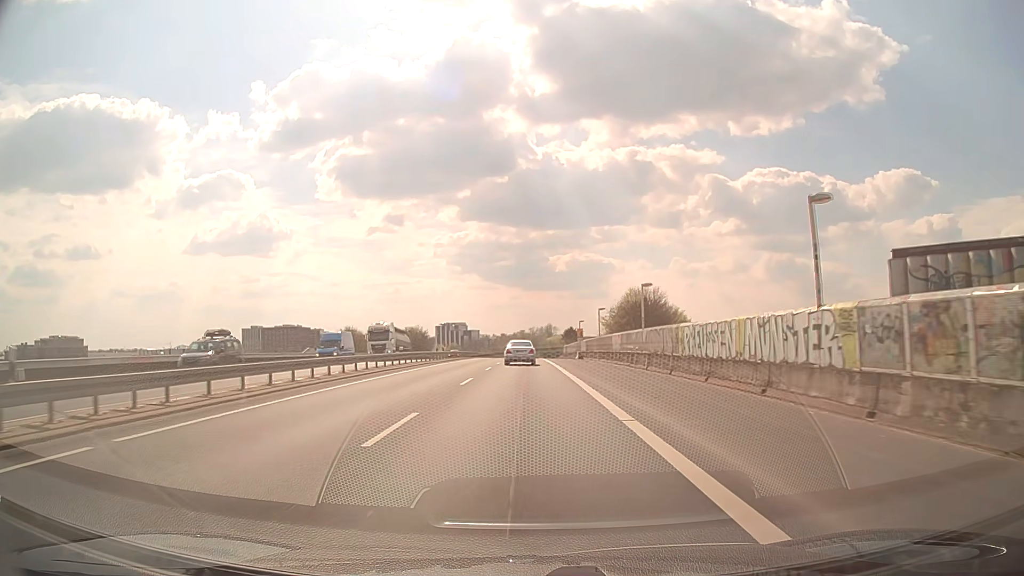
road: trunk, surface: asphalt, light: Day
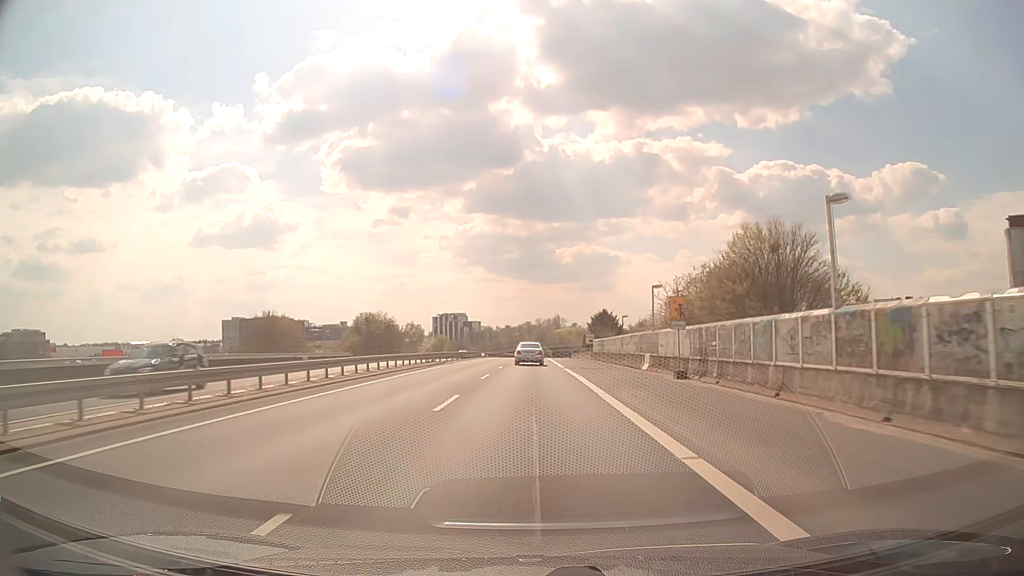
(-0.1, +43.8) m; 0°
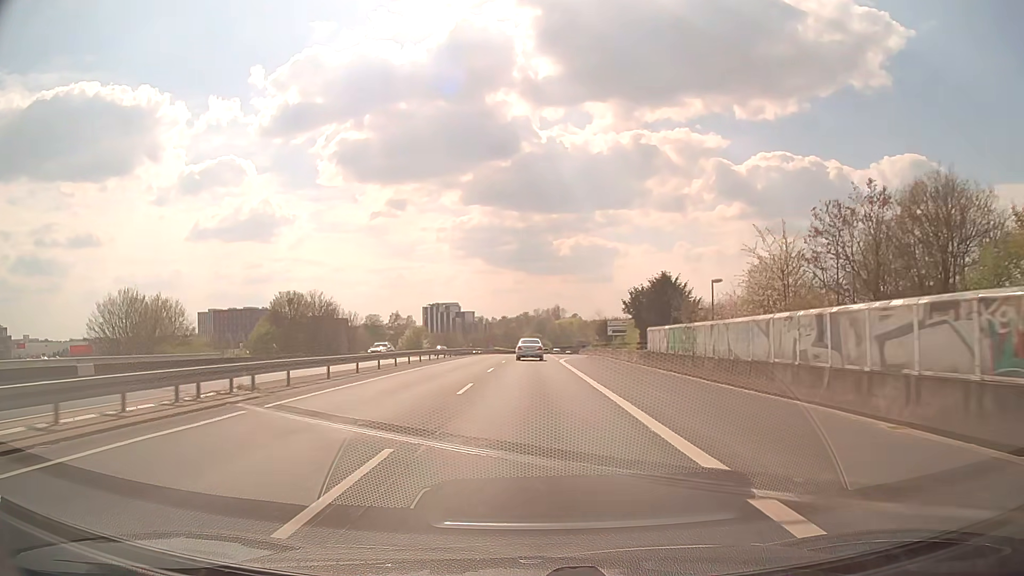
(+0.1, +33.1) m; 0°
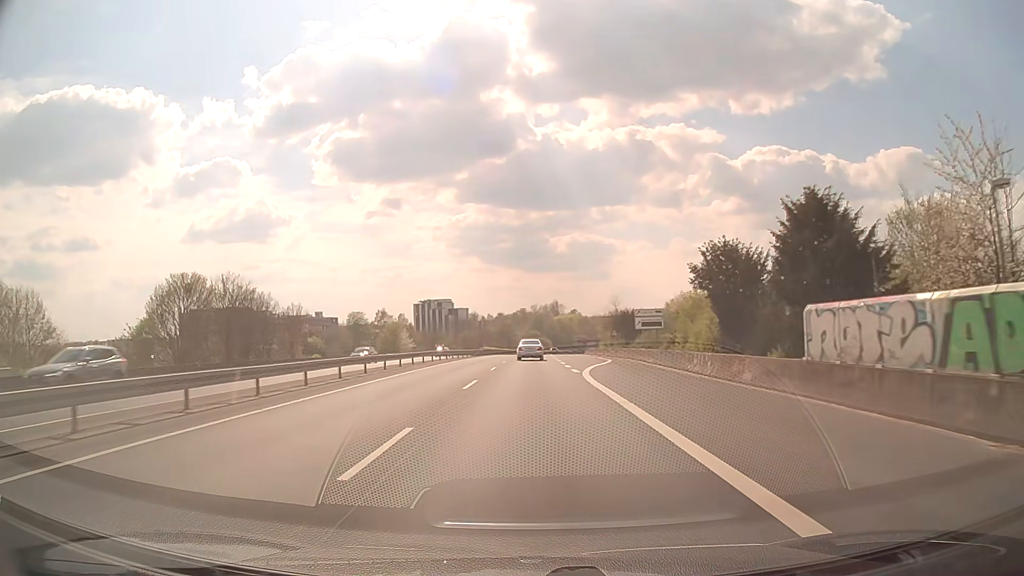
(0.0, +22.2) m; 0°
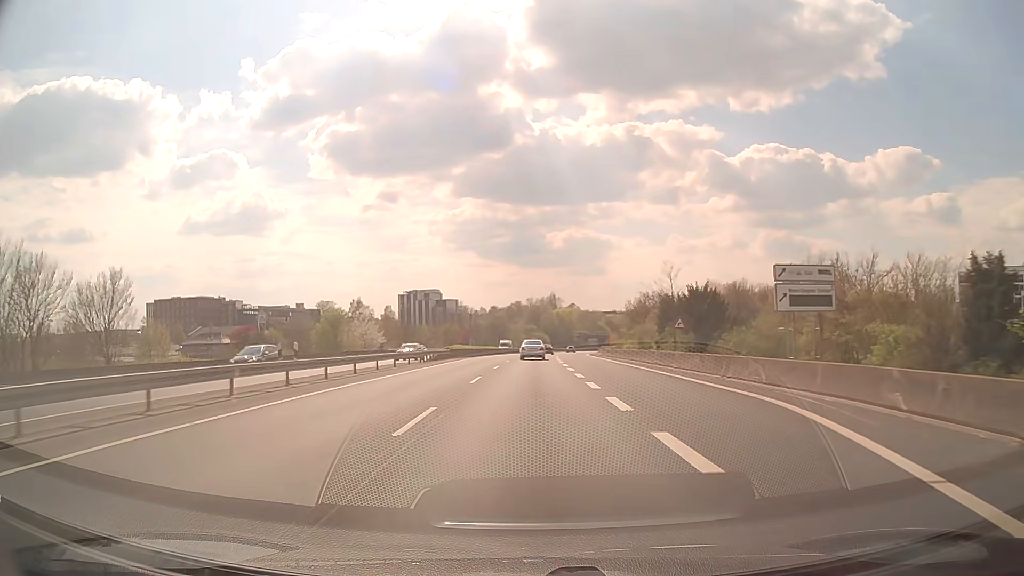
(+0.1, +33.4) m; 0°
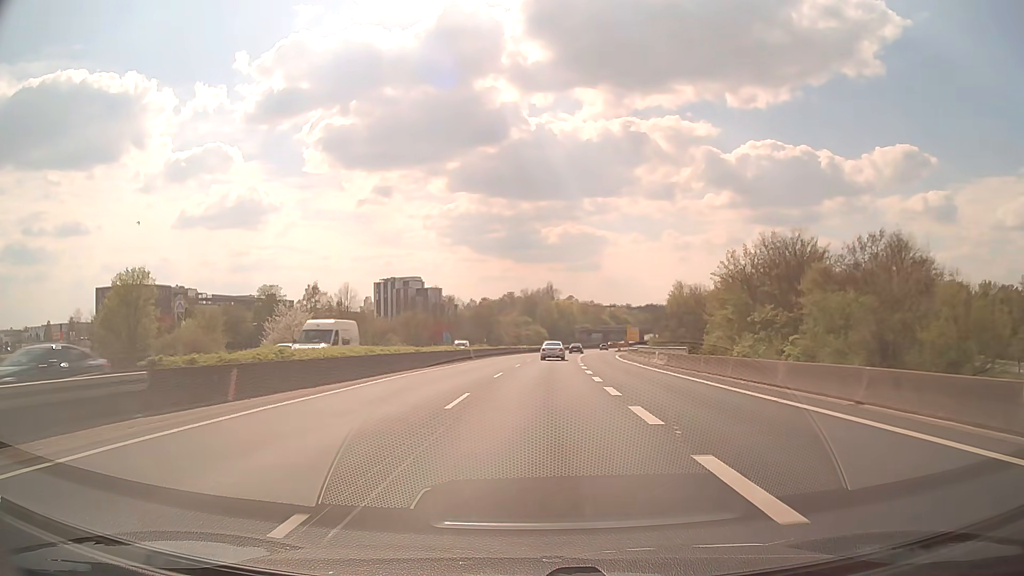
(+0.1, +44.6) m; +1°
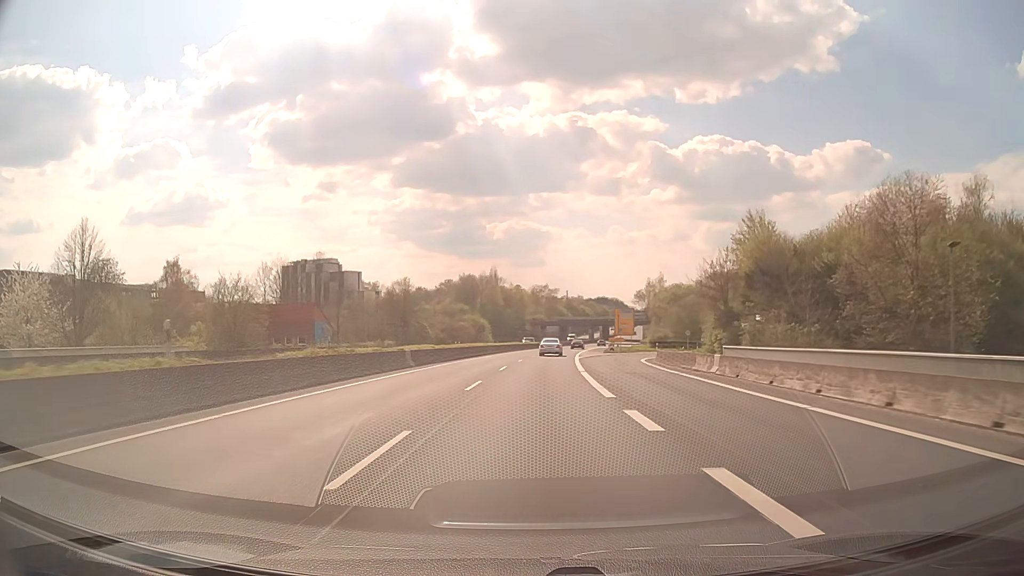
(+1.8, +55.5) m; +5°
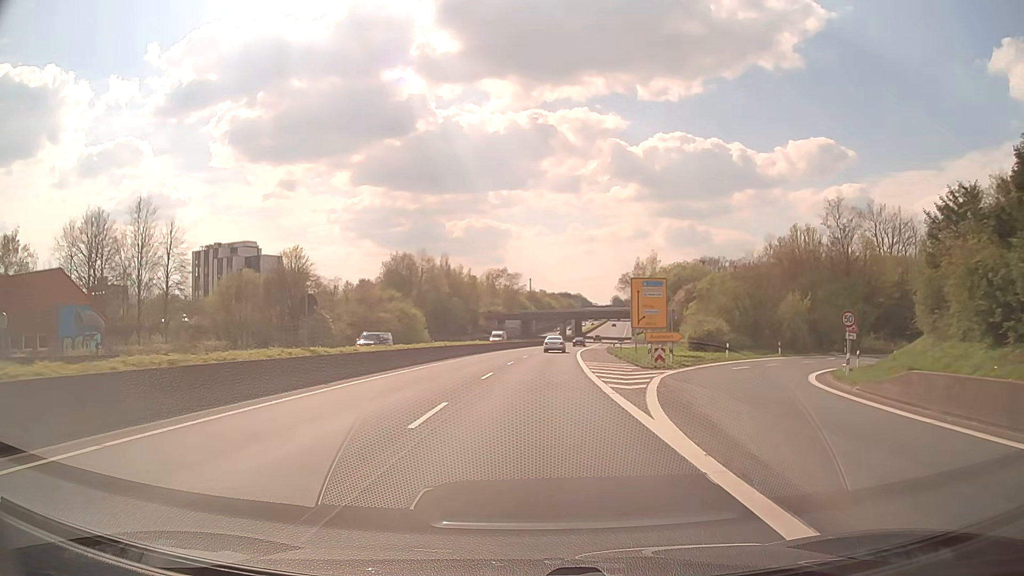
(+1.1, +44.0) m; +3°
(0, +10) (0, +20) (+1, +30) (+1, +40) (+2, +50) (+3, +60) (+4, +70) (+5, +80) (+6, +90) (+7, +100) m
